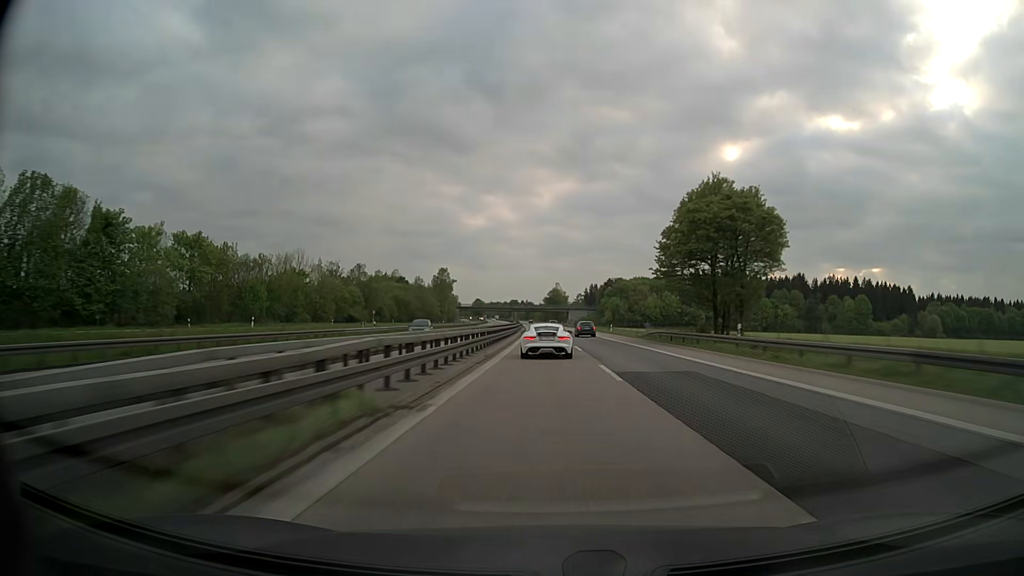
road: motorway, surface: asphalt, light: Day
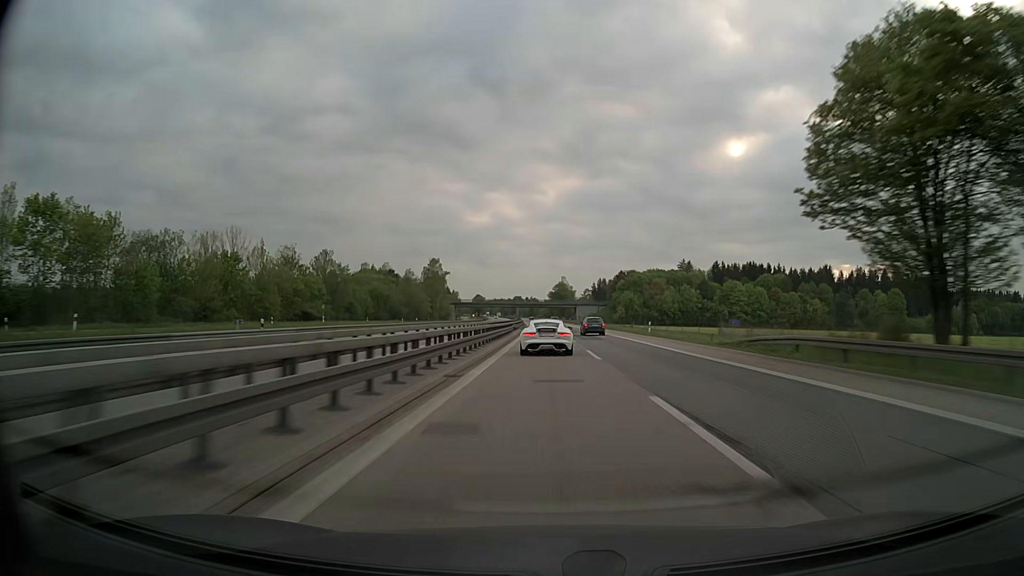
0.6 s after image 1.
(-0.1, +27.4) m; -1°
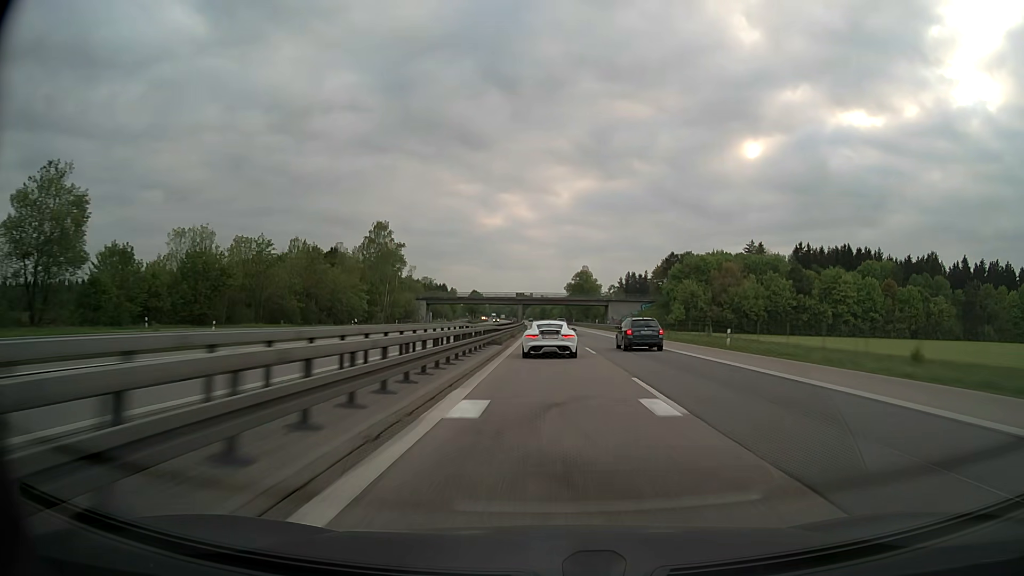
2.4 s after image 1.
(-1.0, +81.4) m; -1°
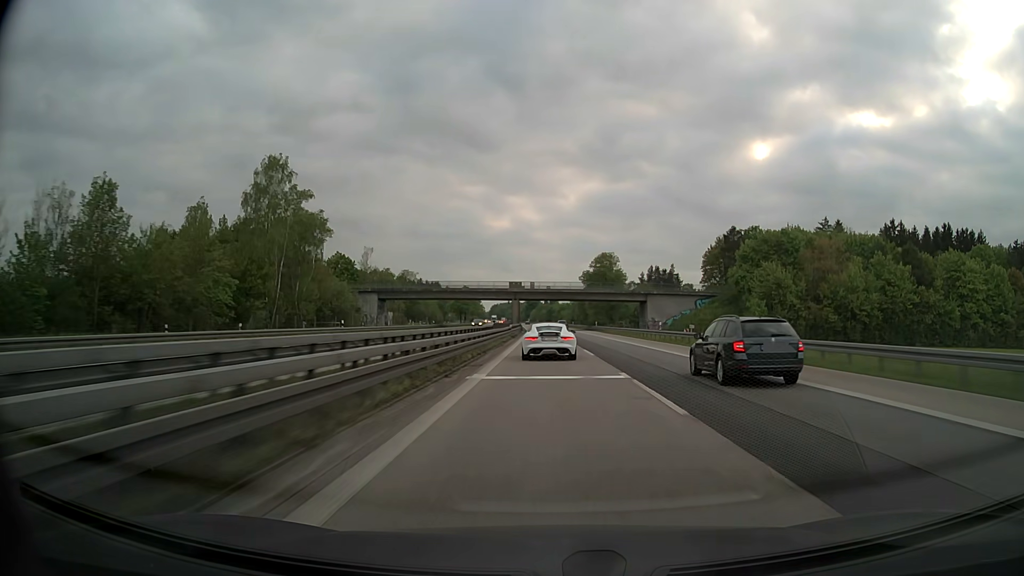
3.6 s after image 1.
(-0.3, +53.8) m; -1°
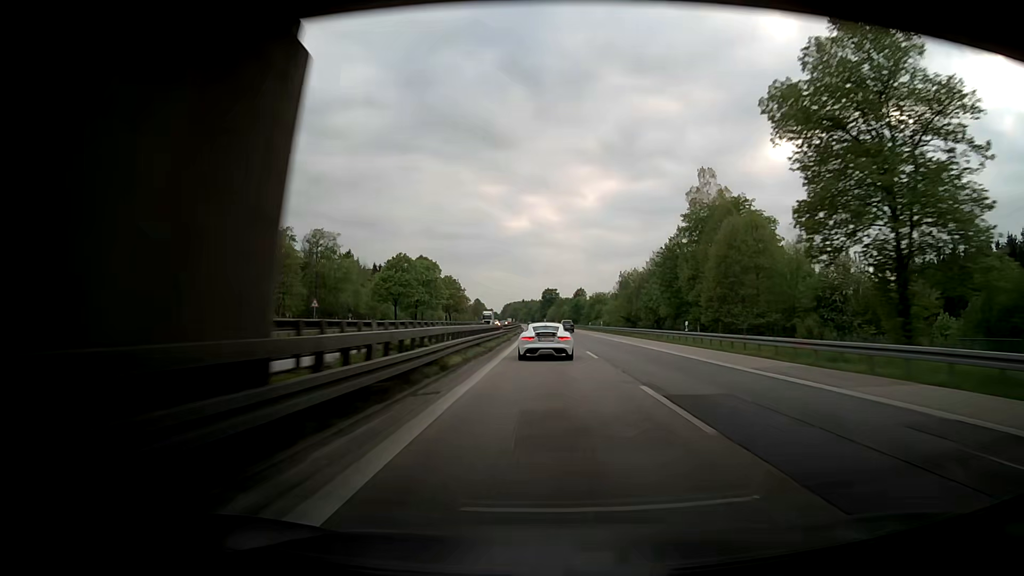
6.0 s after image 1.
(-1.4, +109.1) m; -2°
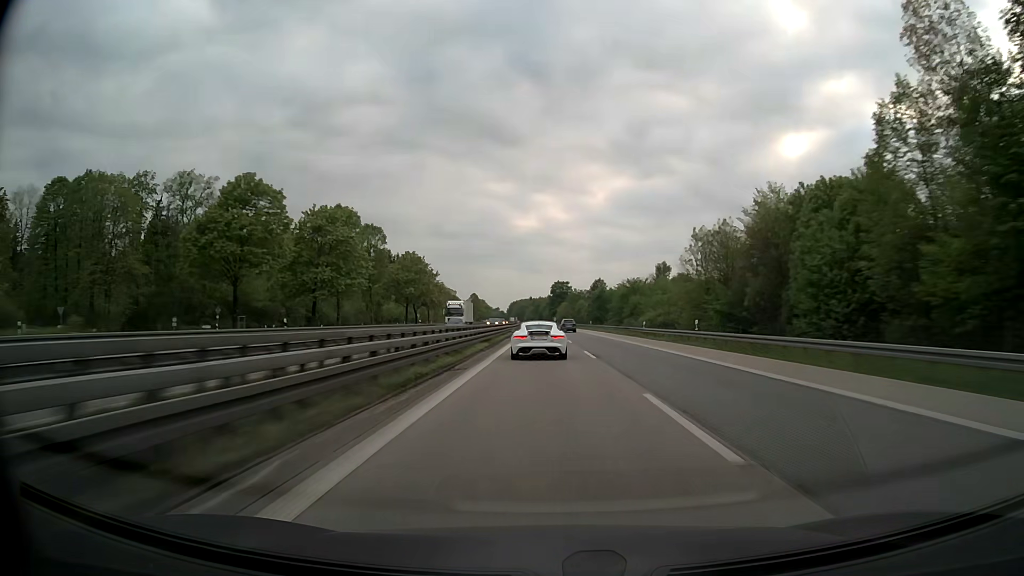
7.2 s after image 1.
(-0.3, +55.3) m; -1°
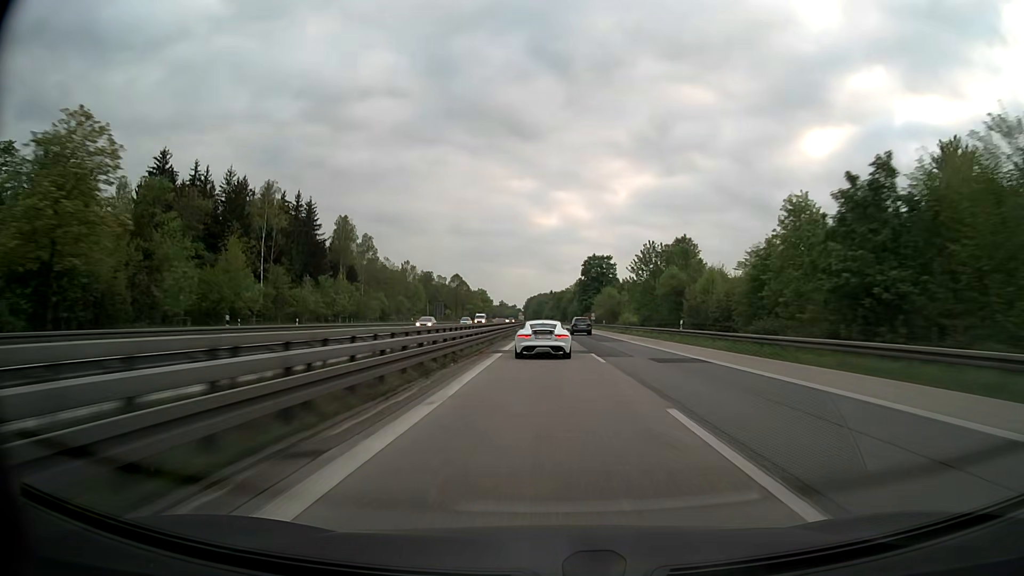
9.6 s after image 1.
(-1.7, +109.9) m; -2°
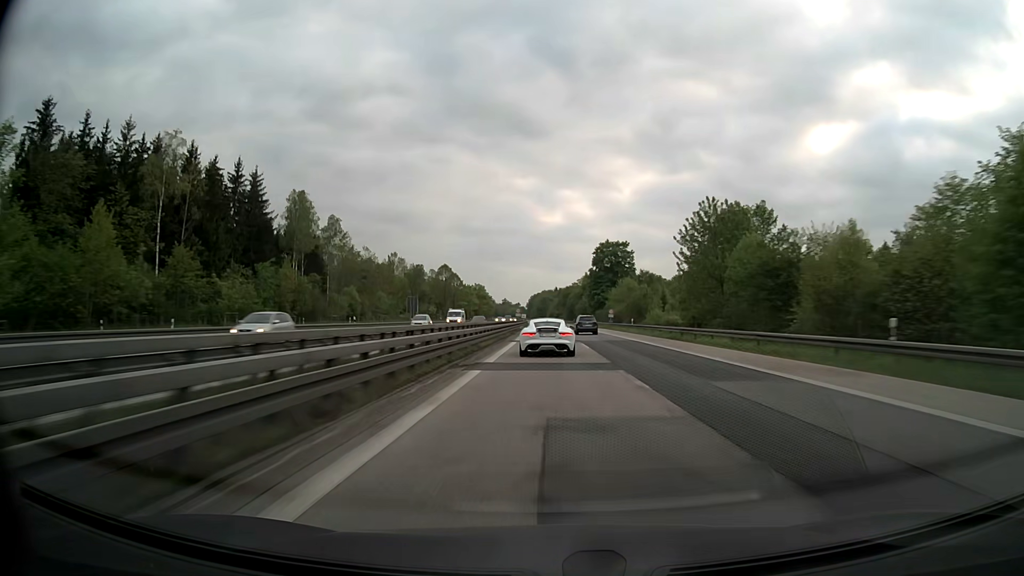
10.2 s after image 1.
(0.0, +27.2) m; 0°
(0, +10) (0, +20) (0, +30) (0, +40) (0, +50) (0, +60) (0, +70) (-1, +80) (-1, +90) (-1, +100) m
